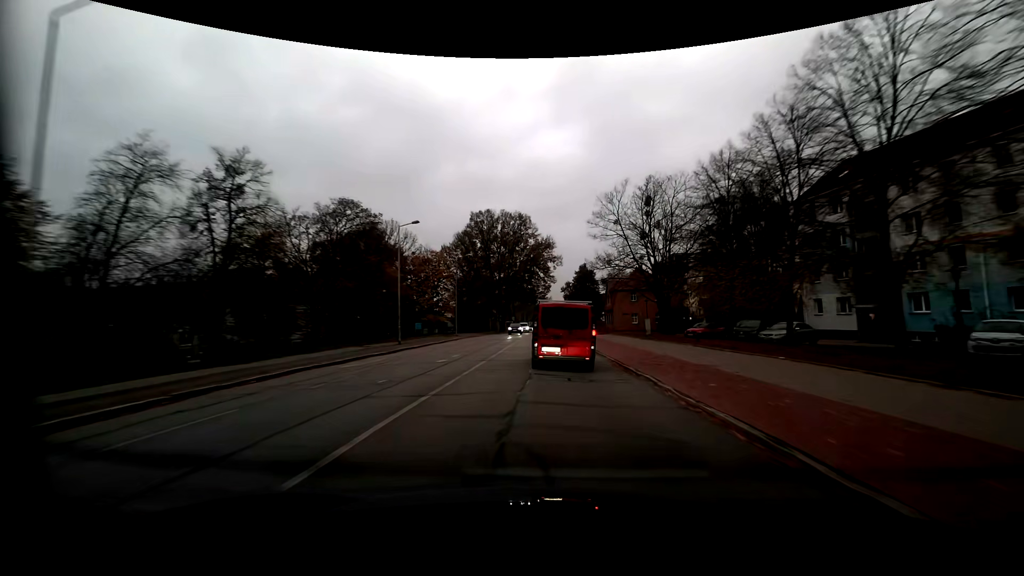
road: residential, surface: asphalt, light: Day
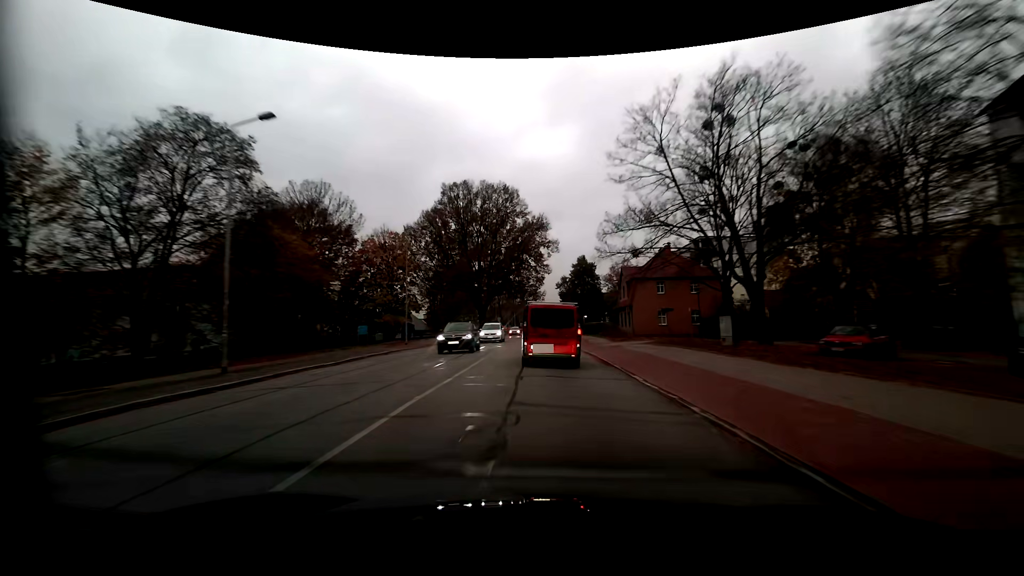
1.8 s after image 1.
(+0.4, +21.3) m; +1°
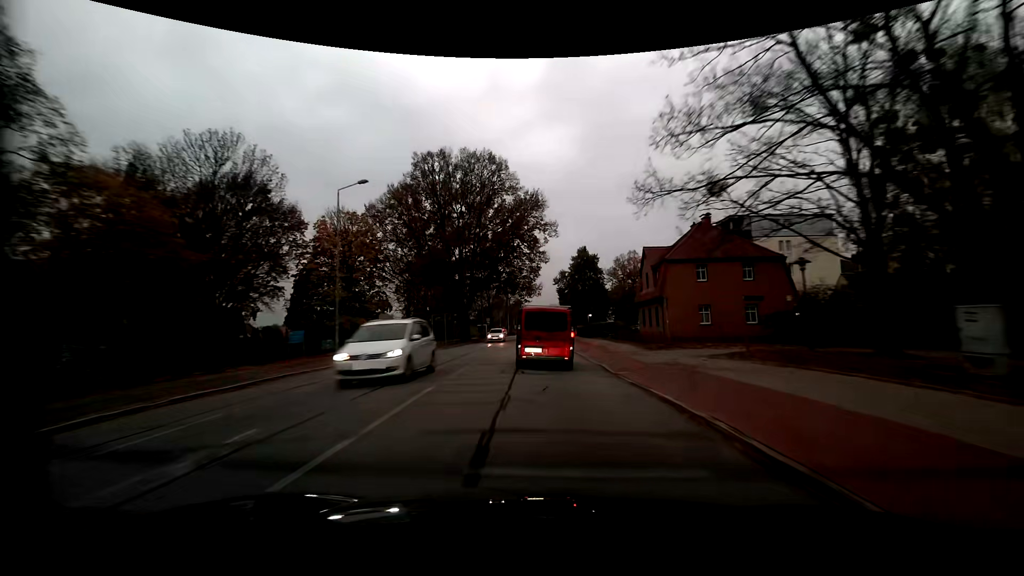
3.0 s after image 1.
(+0.1, +14.6) m; 0°
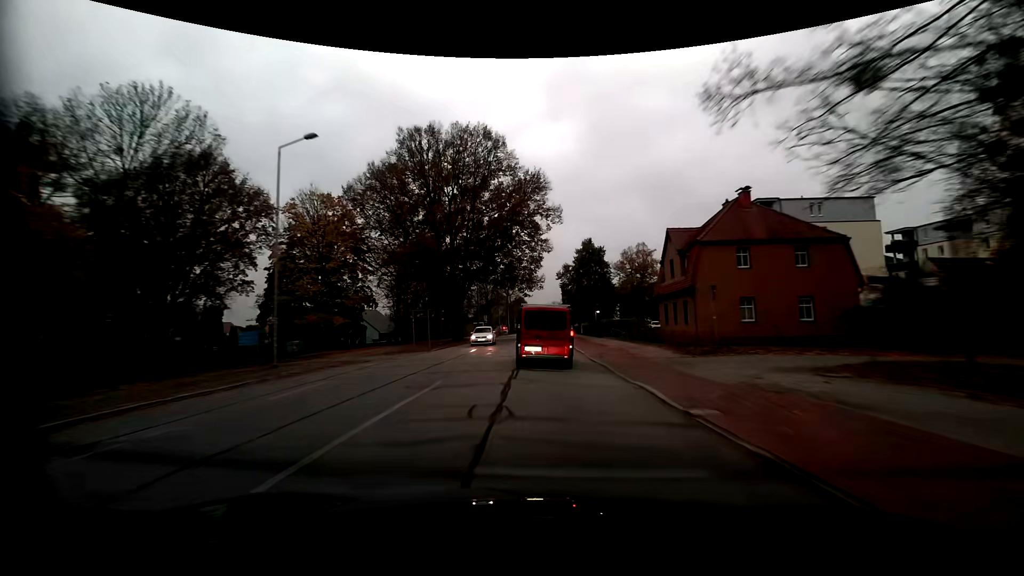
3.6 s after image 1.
(0.0, +7.3) m; 0°
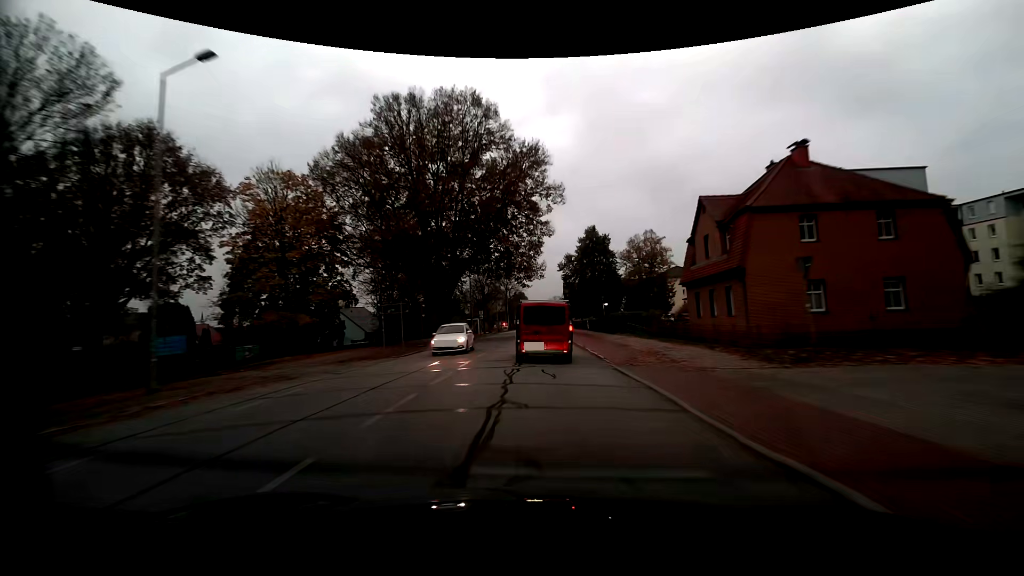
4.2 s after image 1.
(0.0, +7.3) m; 0°
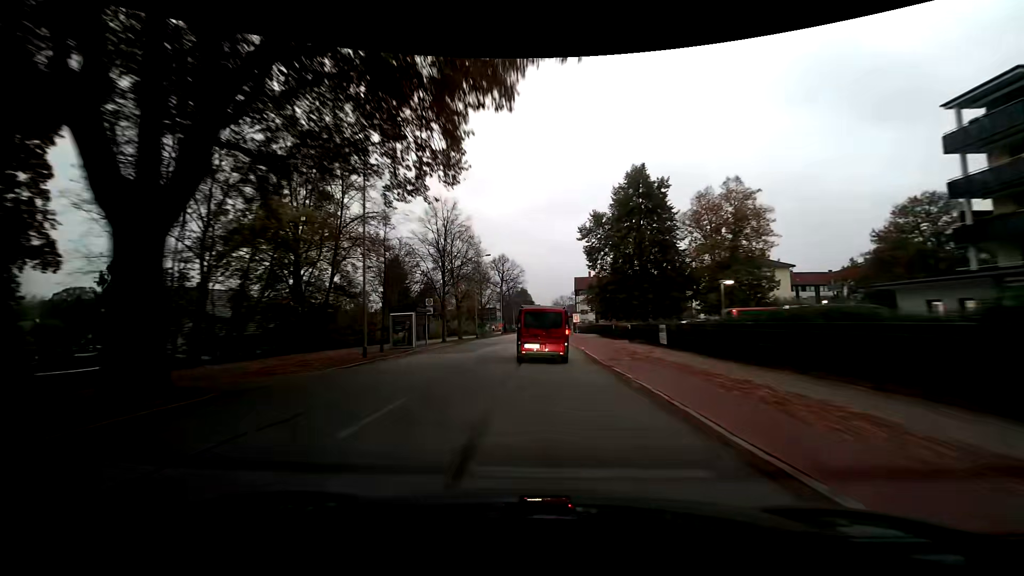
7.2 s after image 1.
(-0.2, +36.8) m; -1°
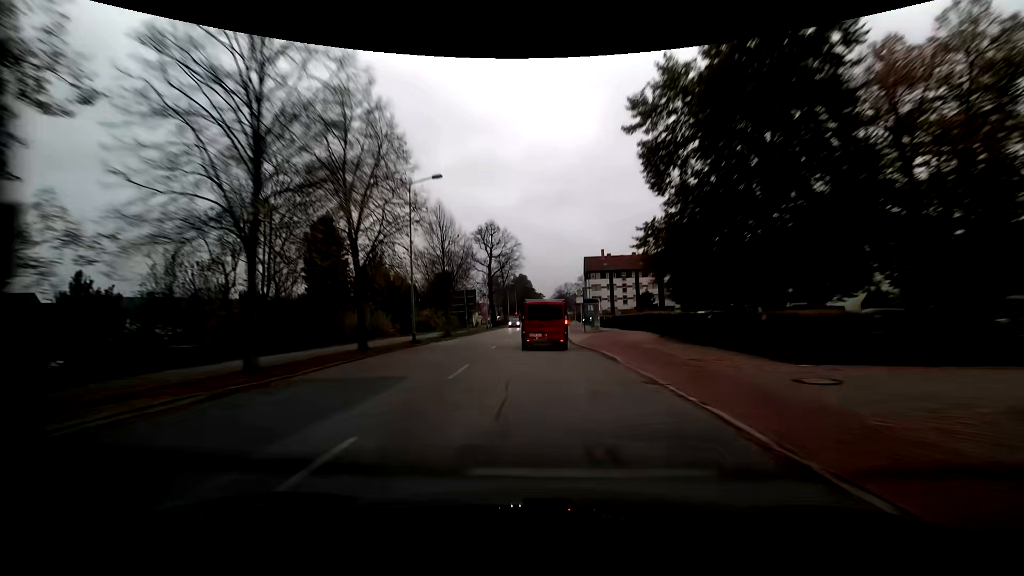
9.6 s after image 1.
(+0.2, +29.9) m; 0°
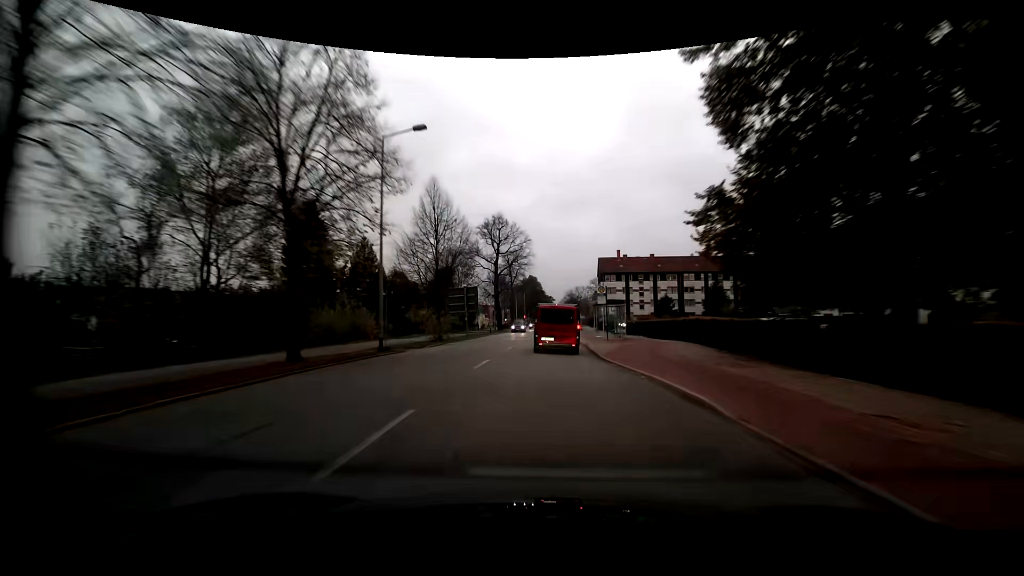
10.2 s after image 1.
(-0.1, +7.7) m; -1°
(0, +10) (0, +20) (0, +30) (+1, +40) (+1, +50) (+2, +60) (+2, +70) (+3, +80) (+3, +90) (+4, +100) m
